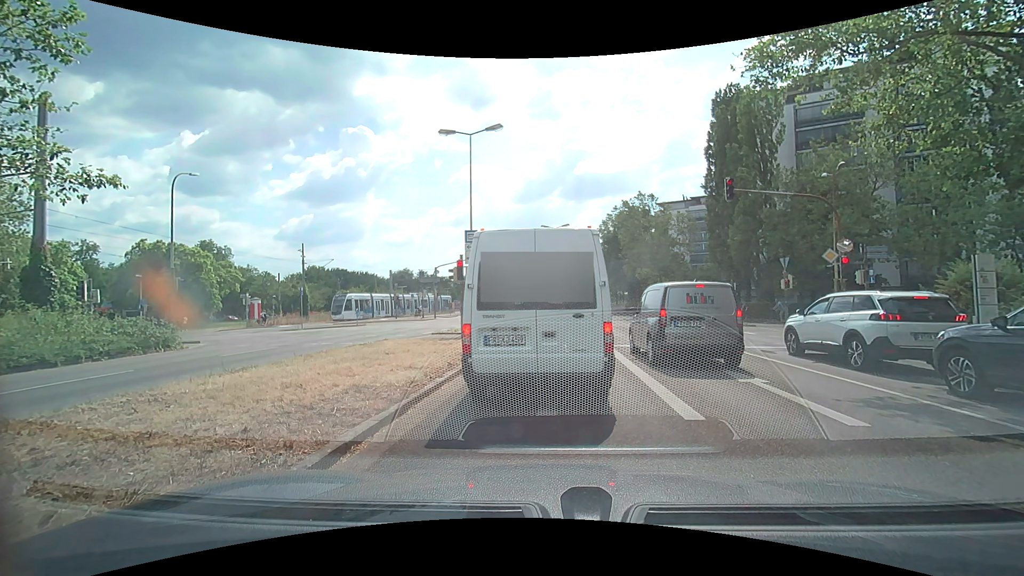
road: secondary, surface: asphalt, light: Day
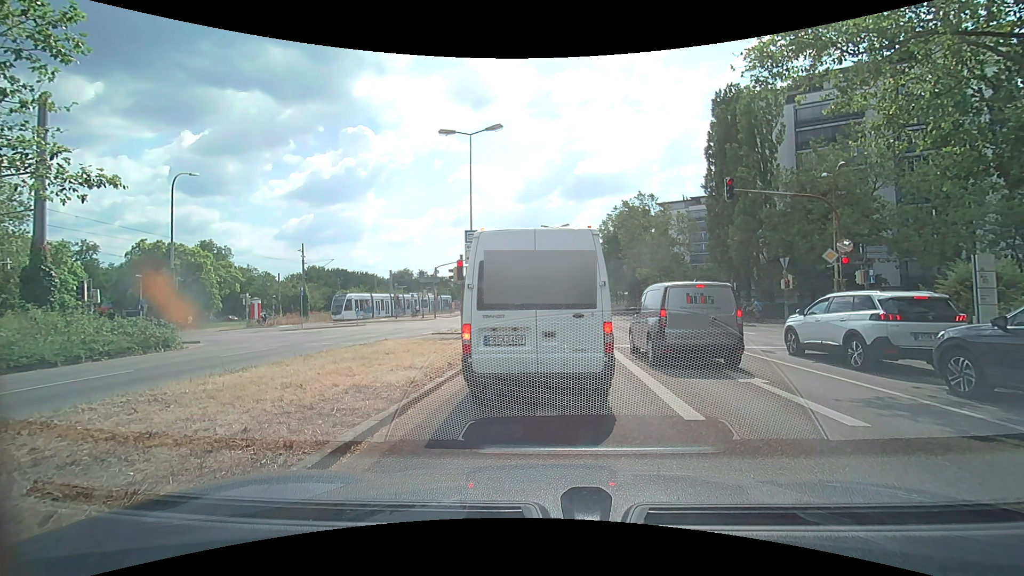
(0.0, 0.0) m; 0°
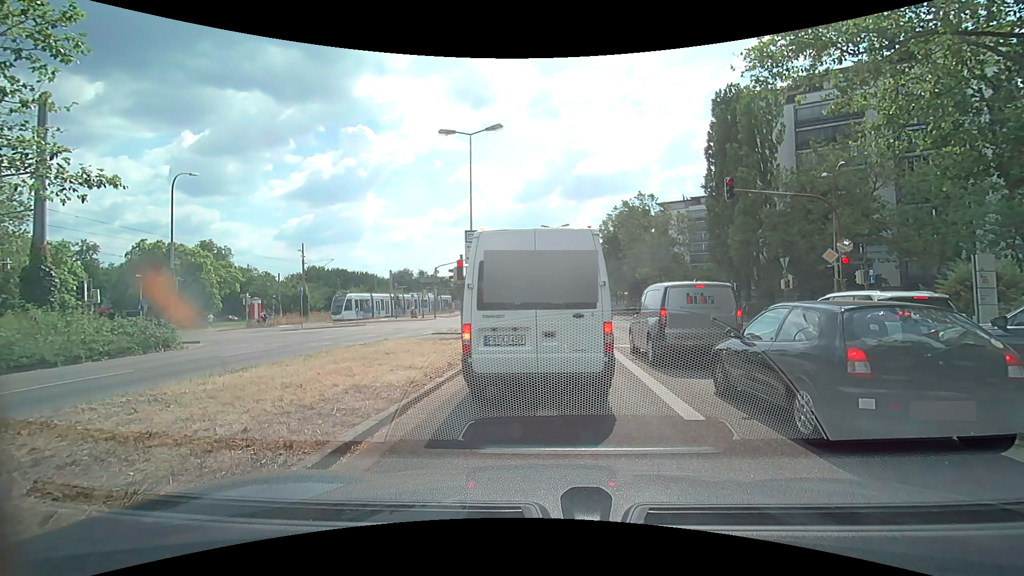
(0.0, 0.0) m; 0°
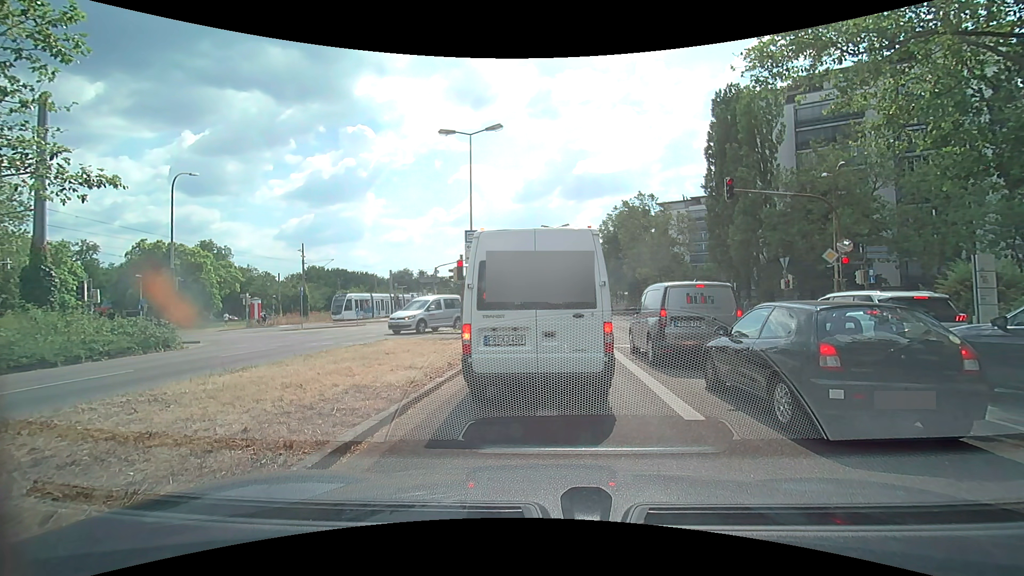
(0.0, 0.0) m; 0°
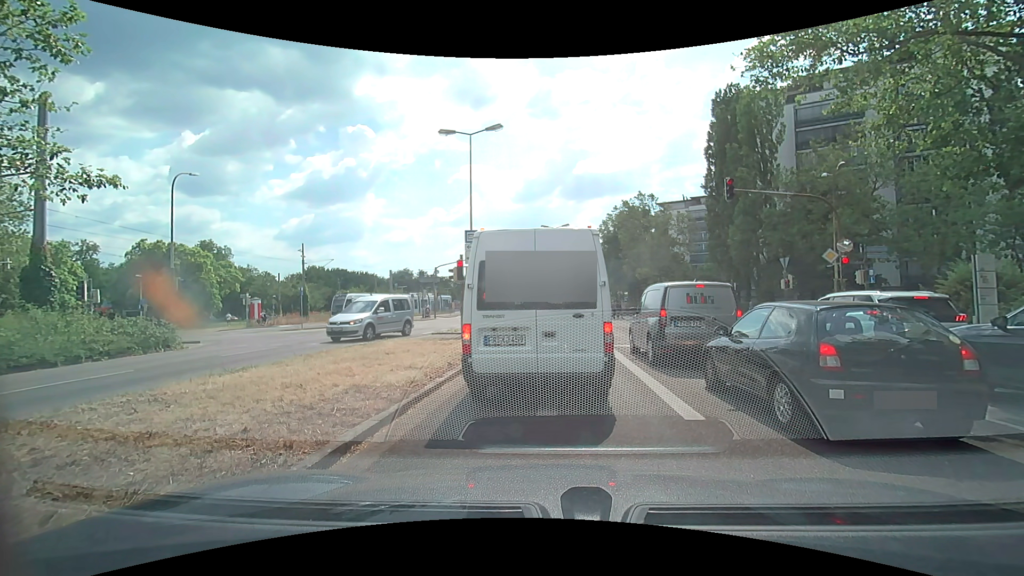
(0.0, 0.0) m; 0°
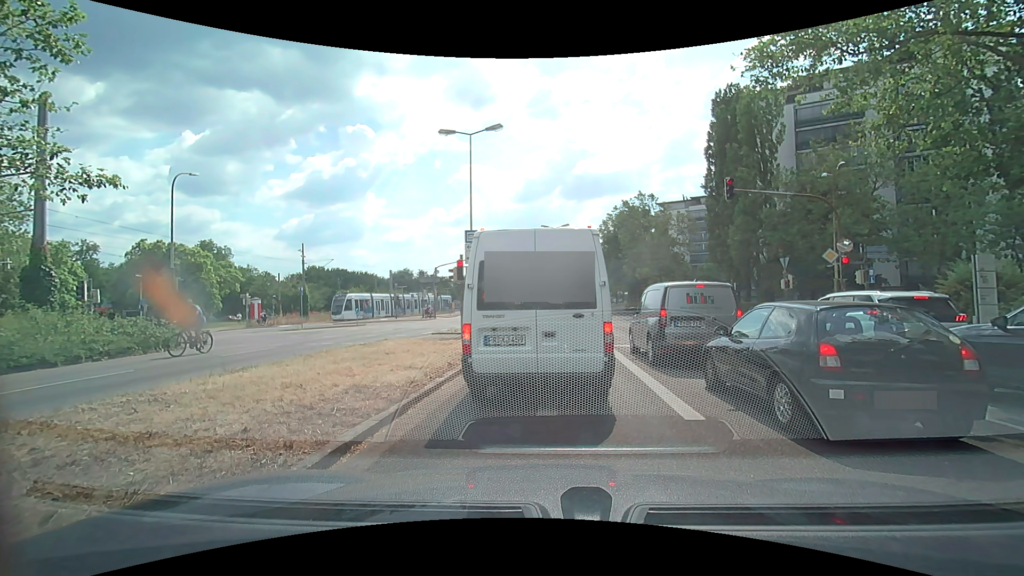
(0.0, 0.0) m; 0°
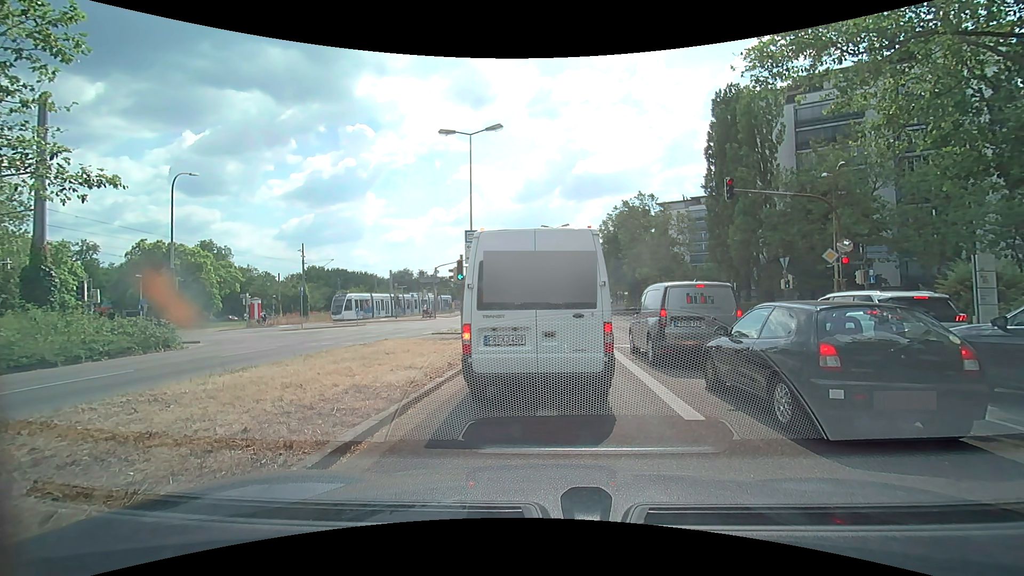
(0.0, 0.0) m; 0°
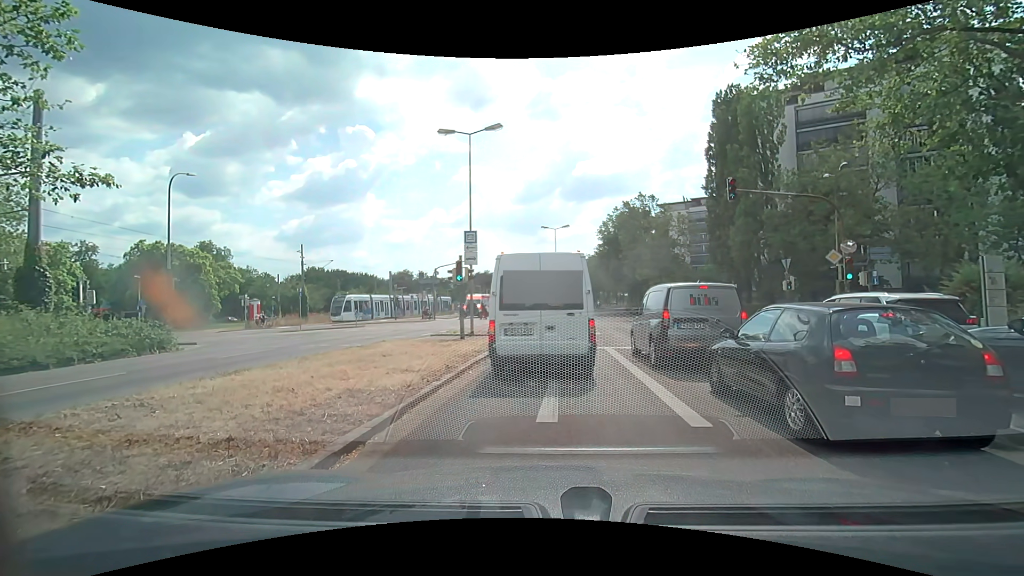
(0.0, +0.2) m; 0°
